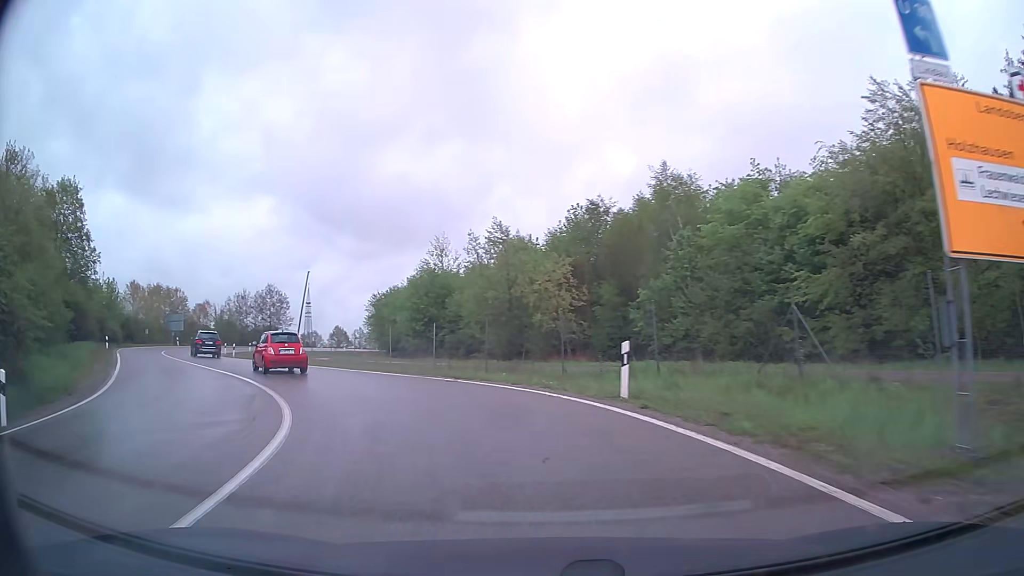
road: secondary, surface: asphalt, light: Day
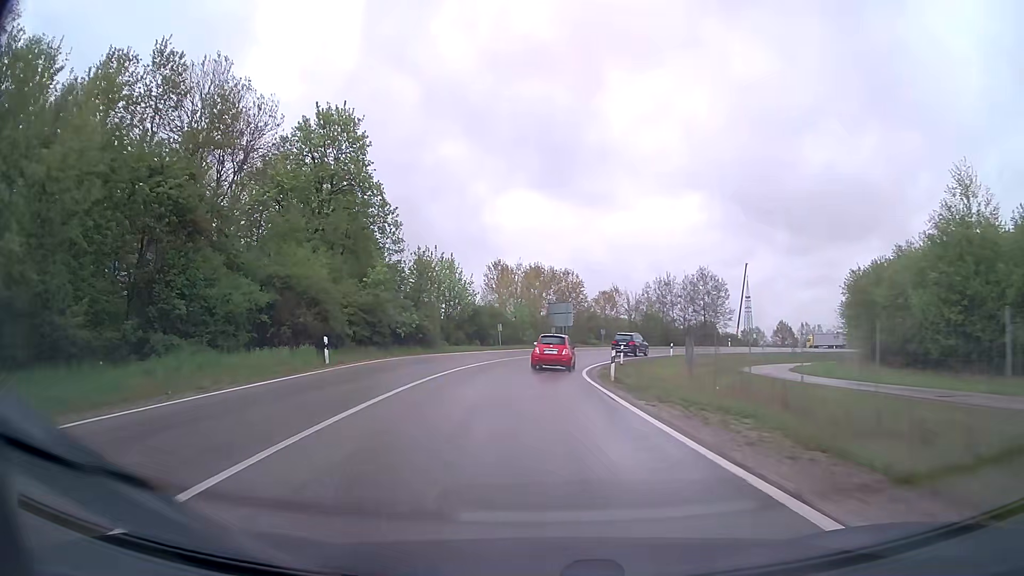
(-9.5, +25.4) m; -38°
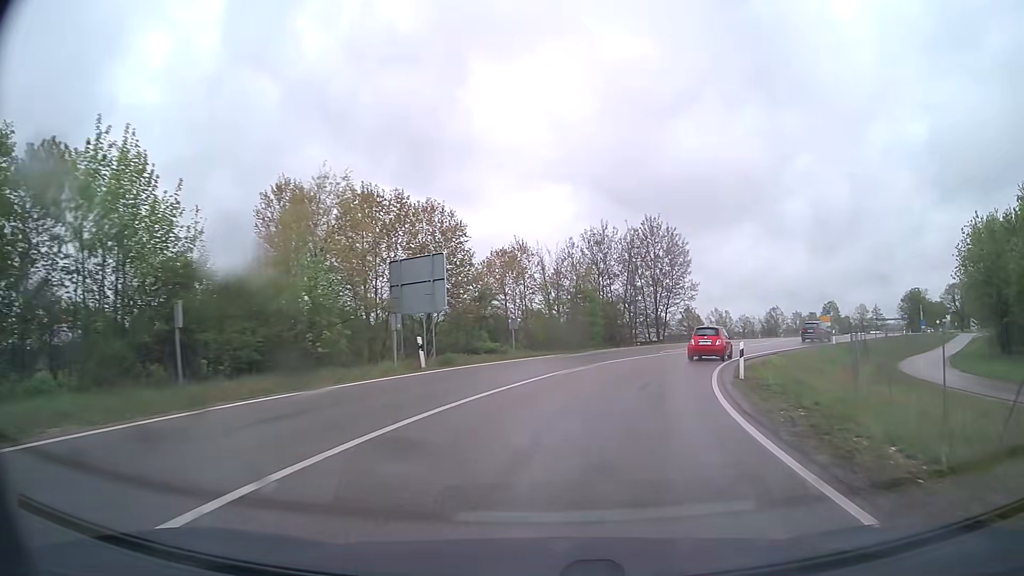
(+0.7, +38.1) m; +11°
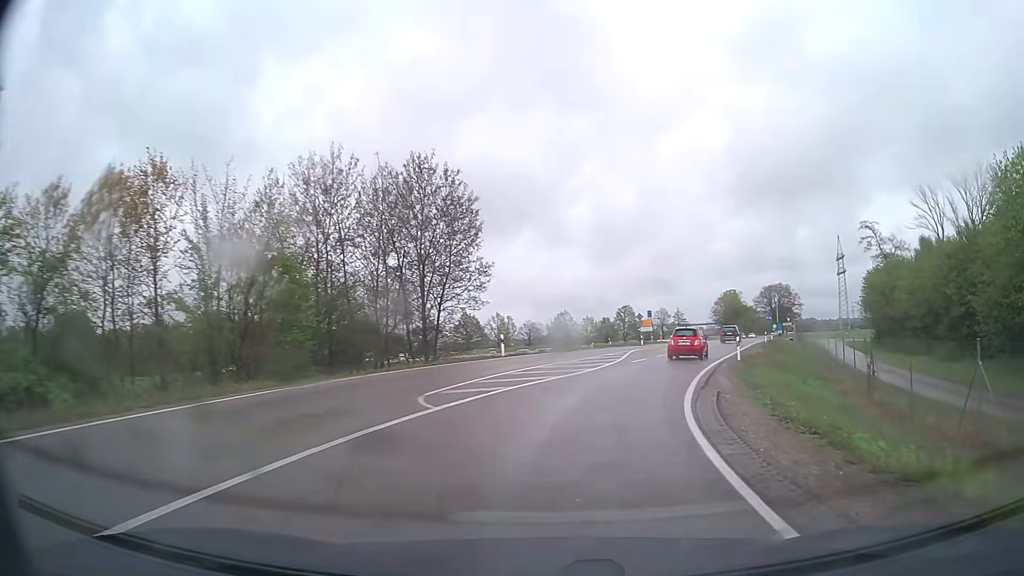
(+3.9, +23.3) m; +19°
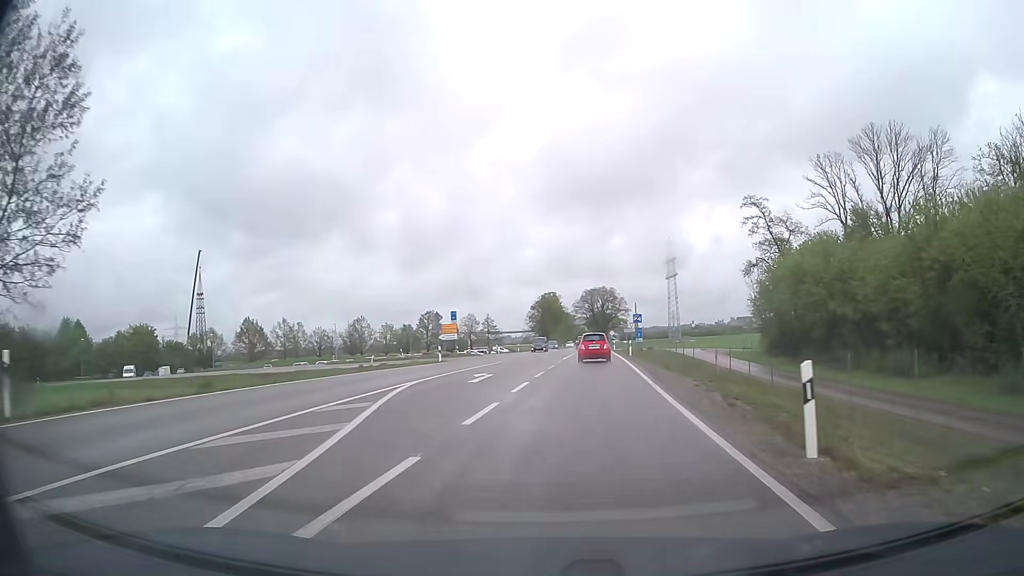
(+3.7, +24.3) m; +16°
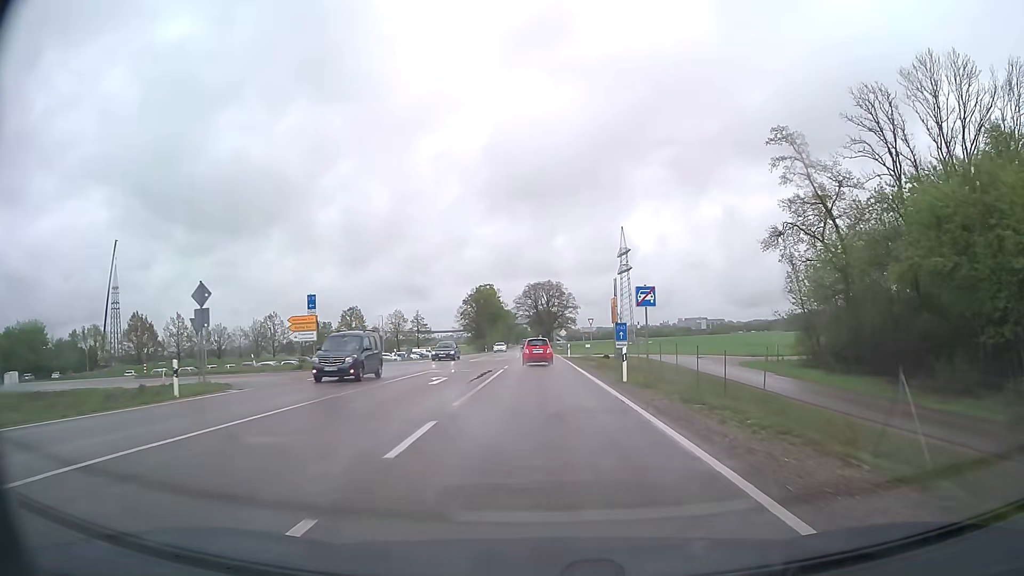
(+1.8, +26.6) m; +5°
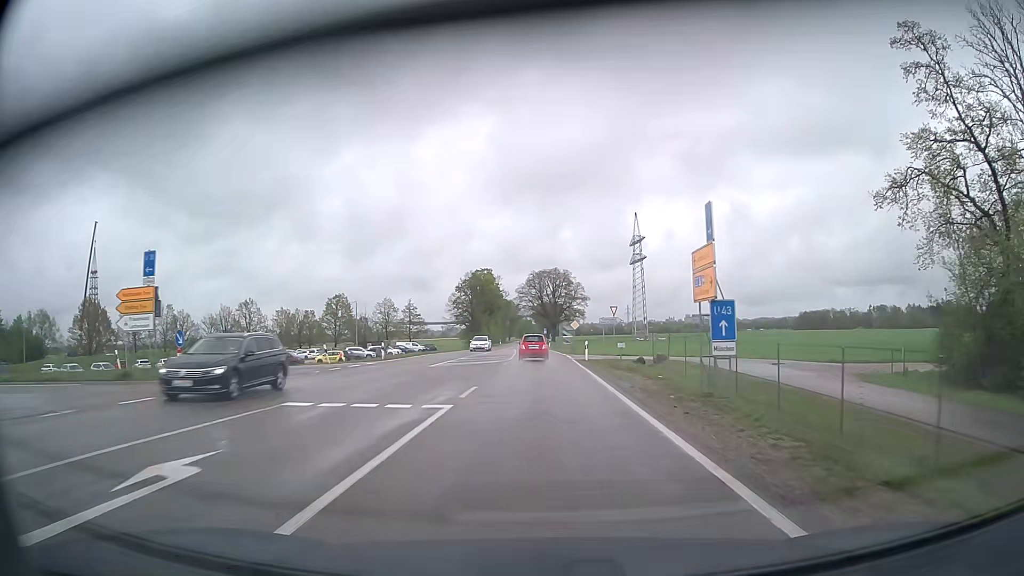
(0.0, +18.9) m; 0°
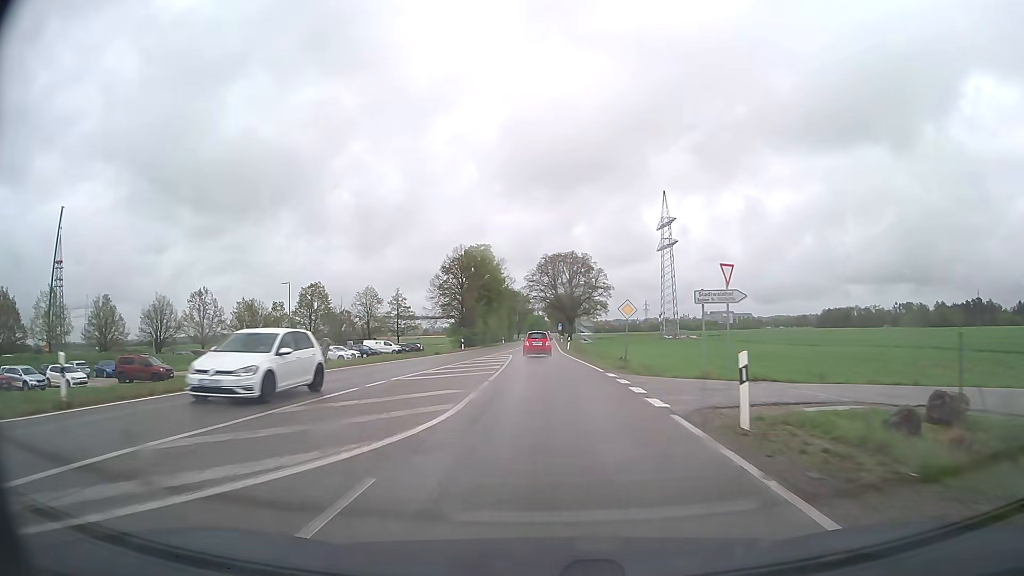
(-0.3, +29.8) m; -1°
